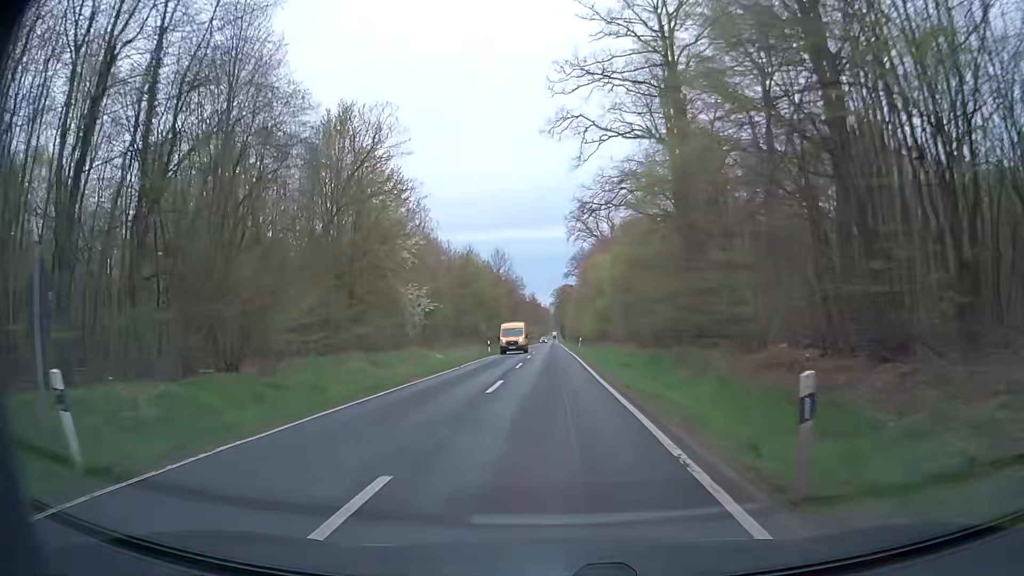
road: secondary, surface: asphalt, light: Day
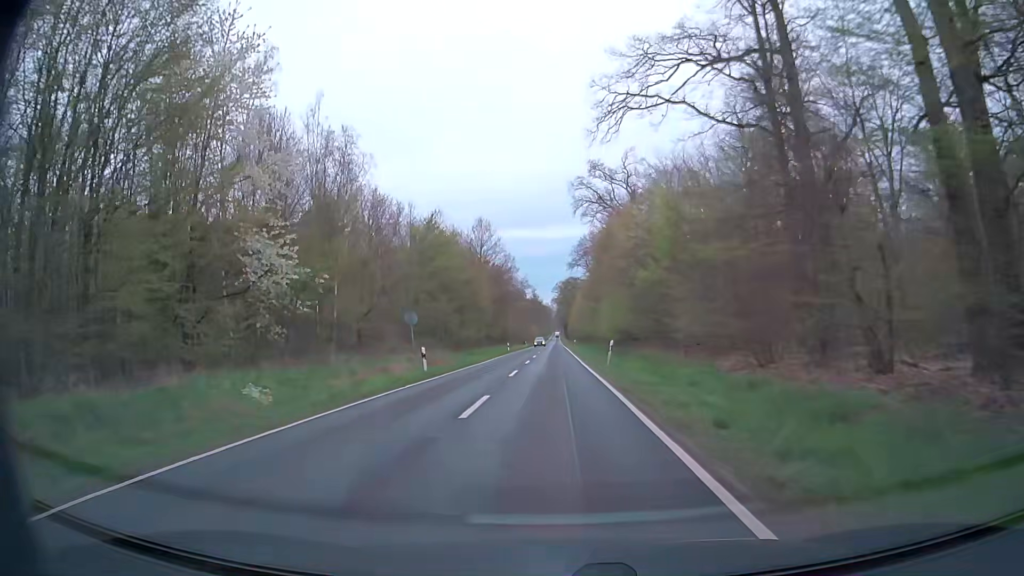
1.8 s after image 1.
(-0.2, +28.7) m; -1°
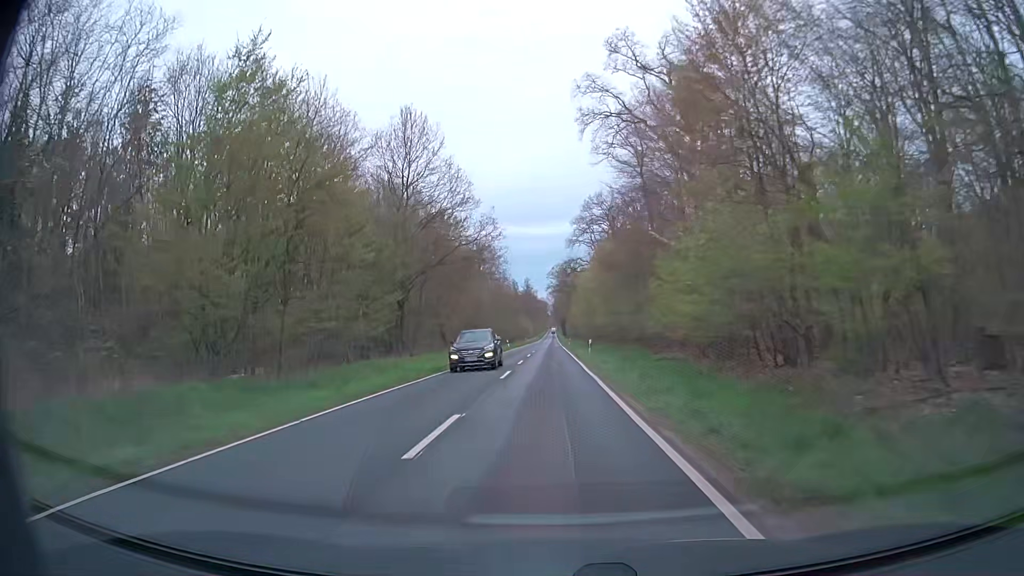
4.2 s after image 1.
(+0.3, +39.2) m; 0°
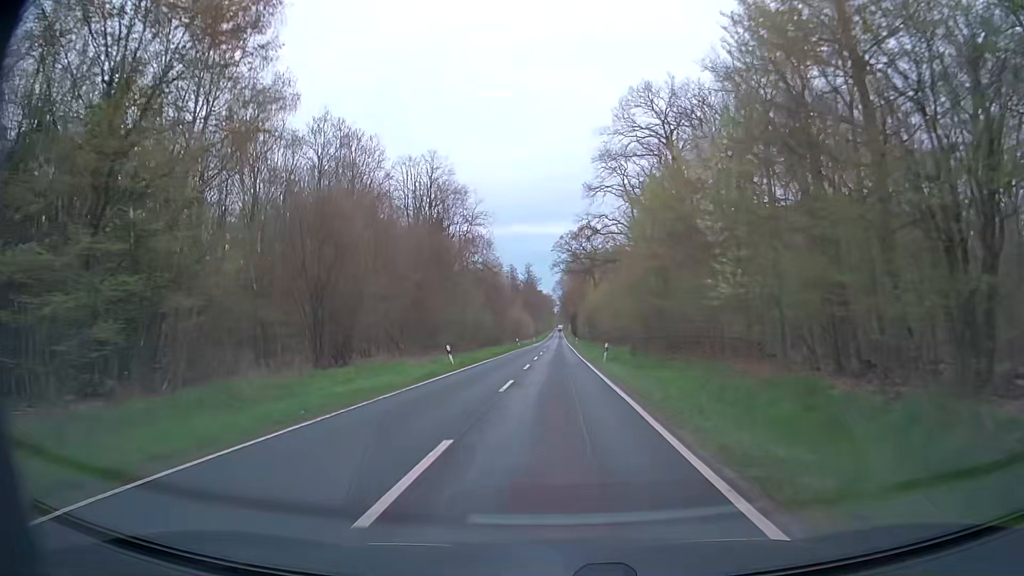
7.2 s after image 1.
(-0.1, +50.9) m; 0°
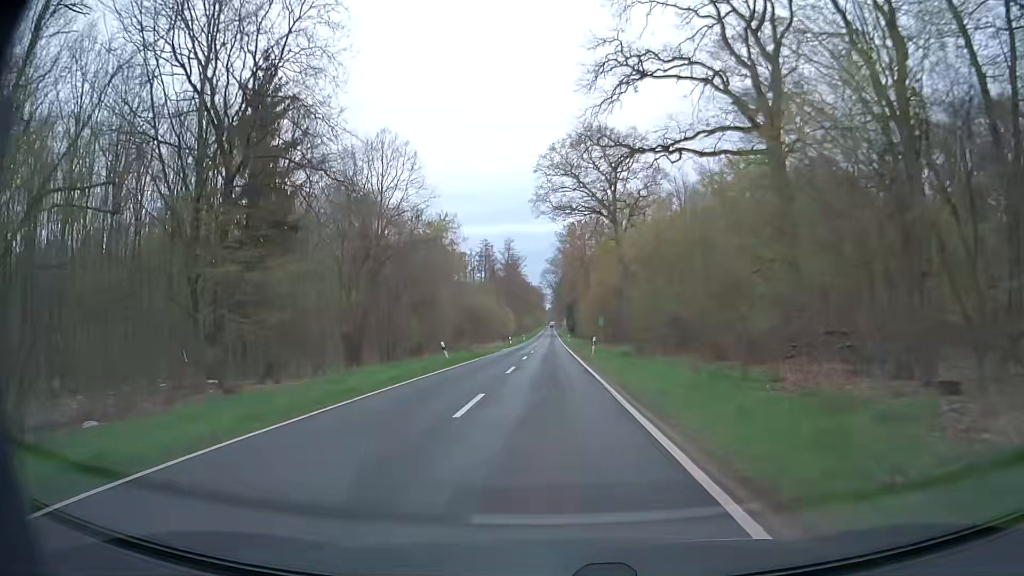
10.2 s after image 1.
(+0.5, +53.1) m; +1°
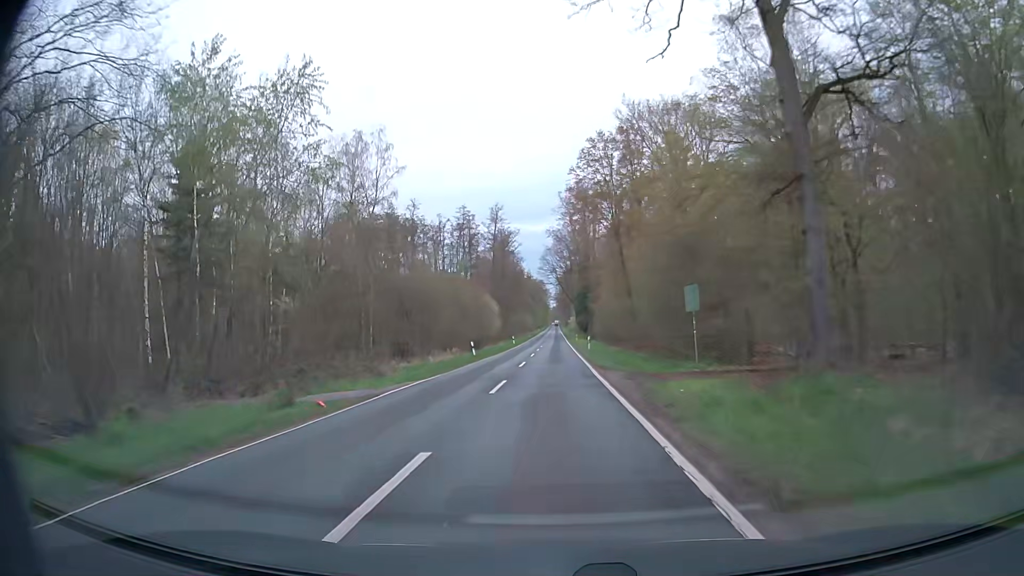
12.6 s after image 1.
(-0.1, +42.5) m; -1°
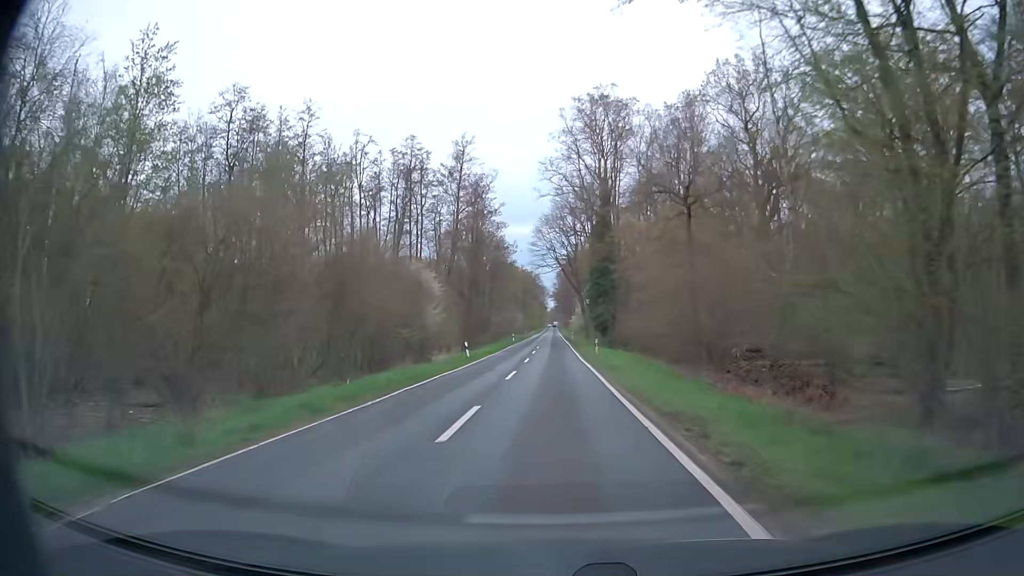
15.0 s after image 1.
(+0.1, +42.6) m; 0°
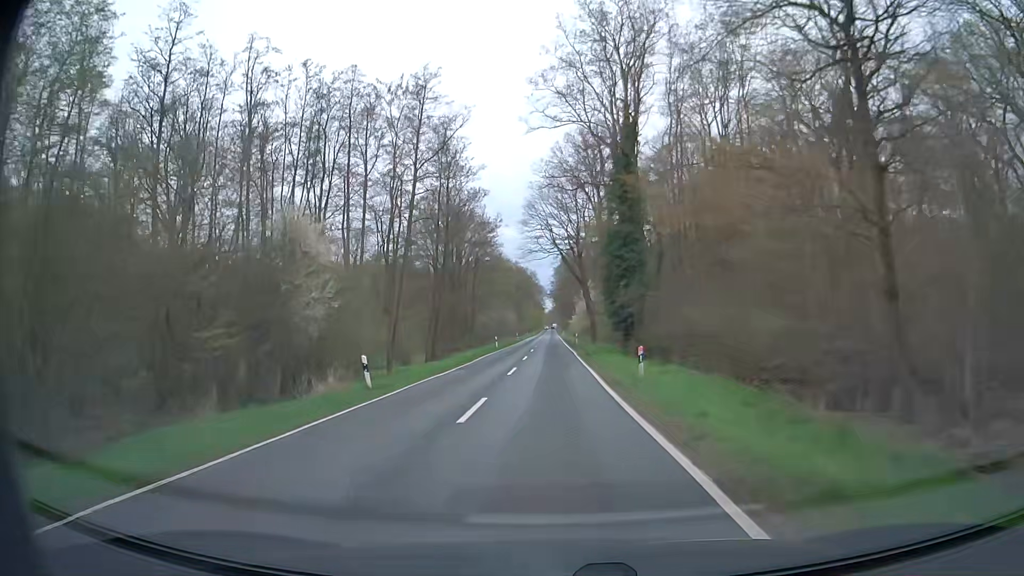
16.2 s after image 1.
(+0.1, +21.6) m; 0°
(0, +10) (0, +20) (0, +30) (0, +40) (0, +50) (0, +60) (0, +70) (0, +80) (0, +90) (0, +100) m
